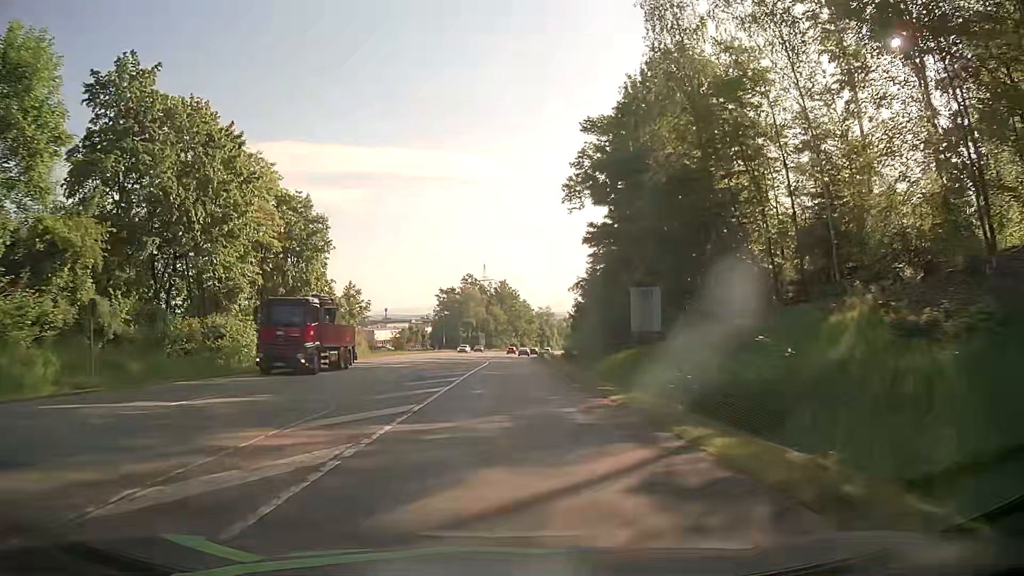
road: secondary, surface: asphalt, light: Day
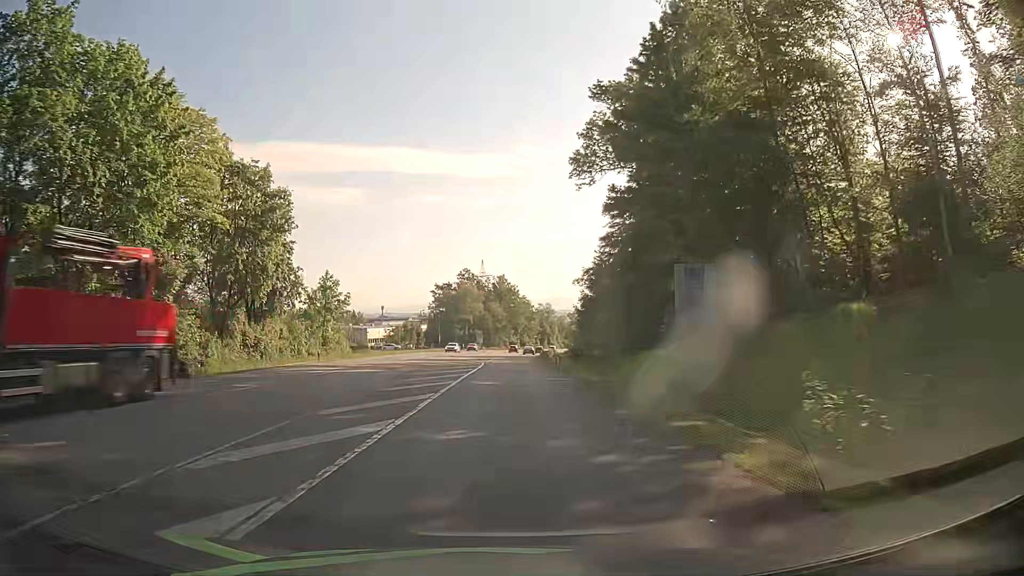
(+0.1, +9.2) m; +1°
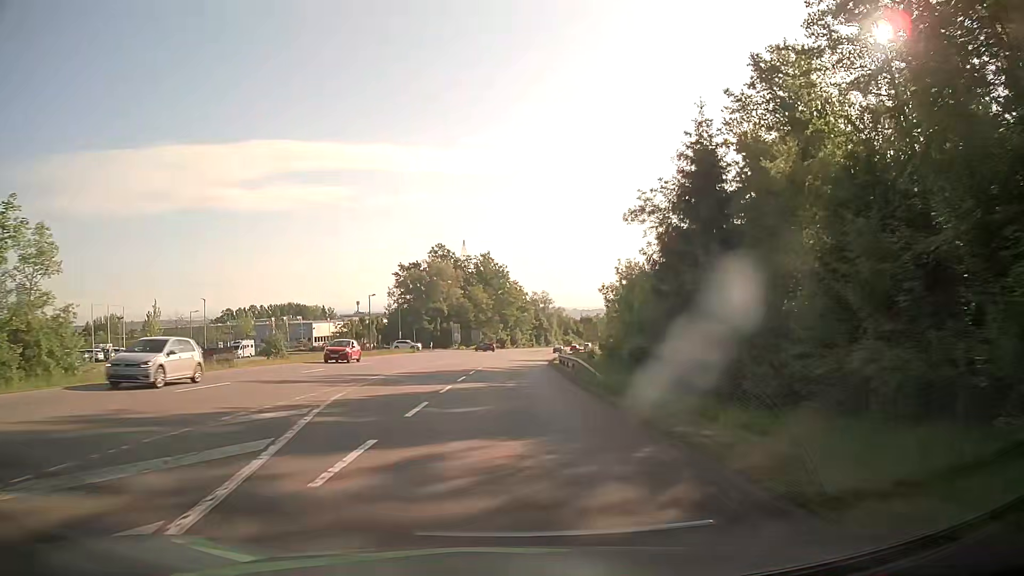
(-0.1, +46.0) m; 0°
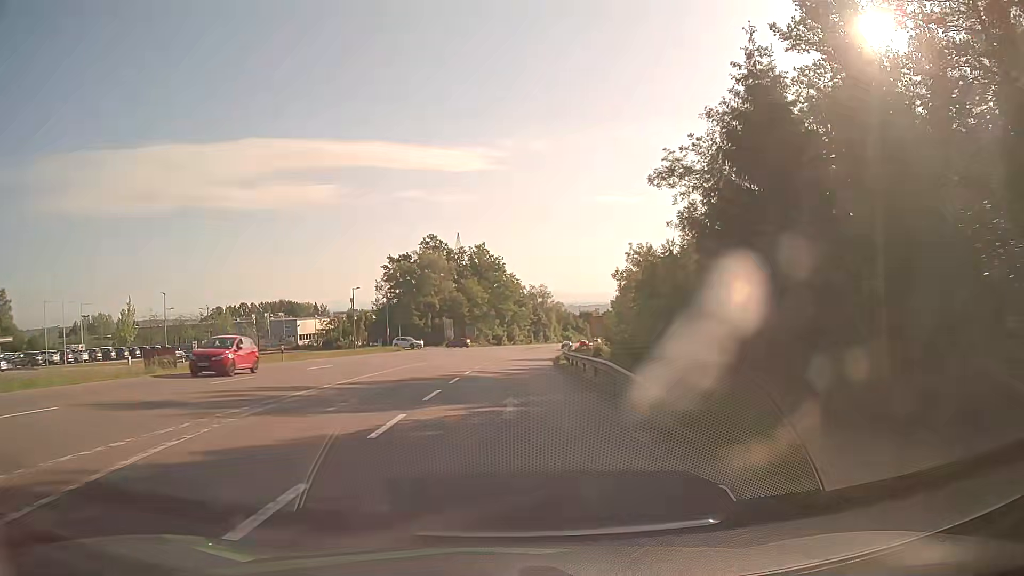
(+0.1, +9.2) m; +1°
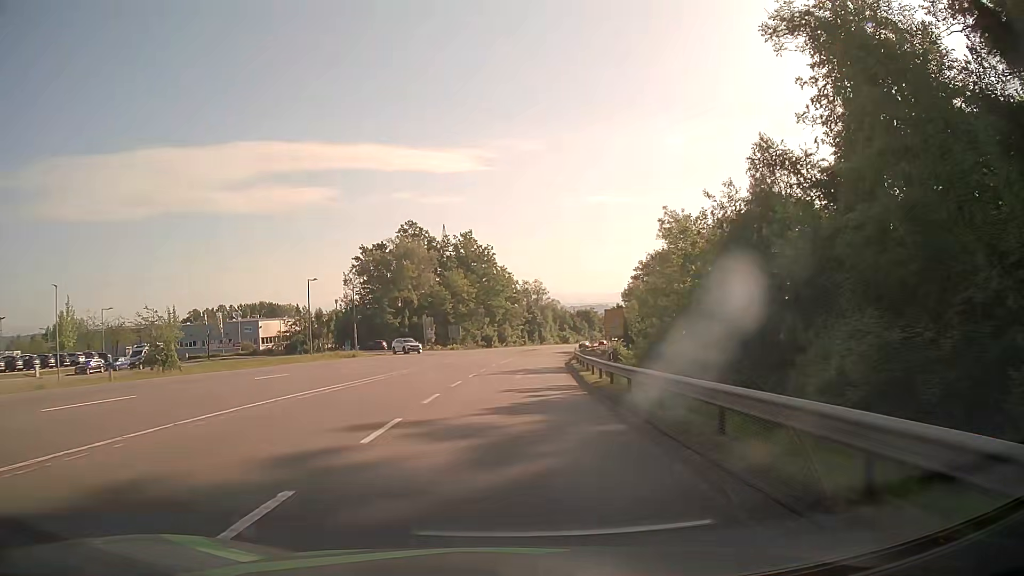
(+0.2, +18.3) m; +1°
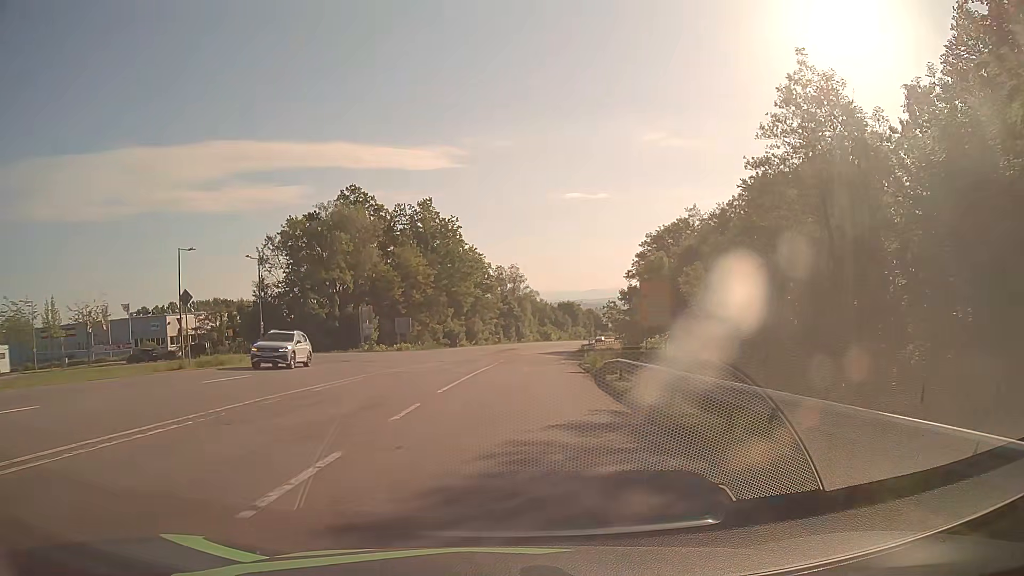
(+0.6, +27.5) m; +2°
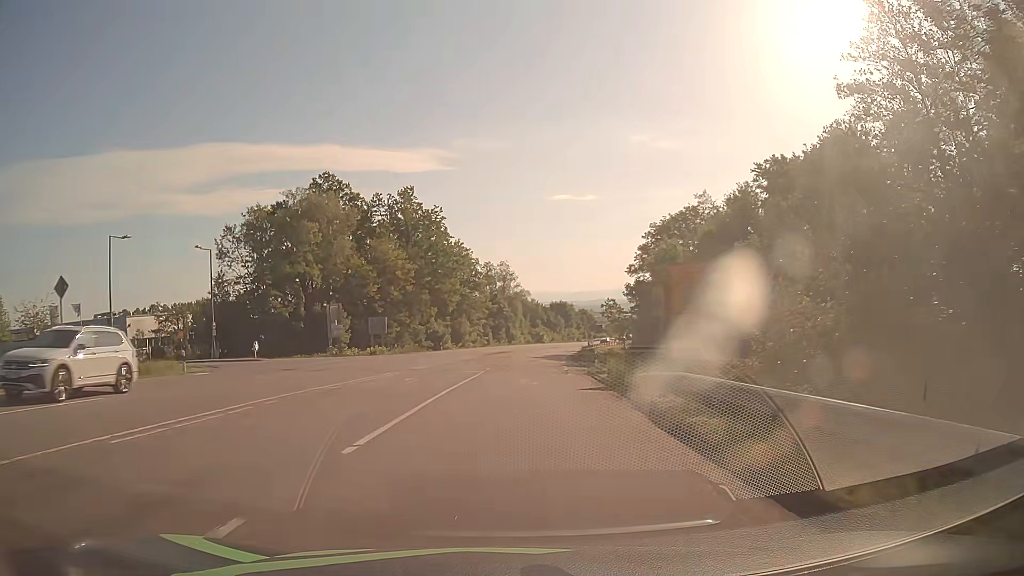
(+0.1, +9.2) m; +1°
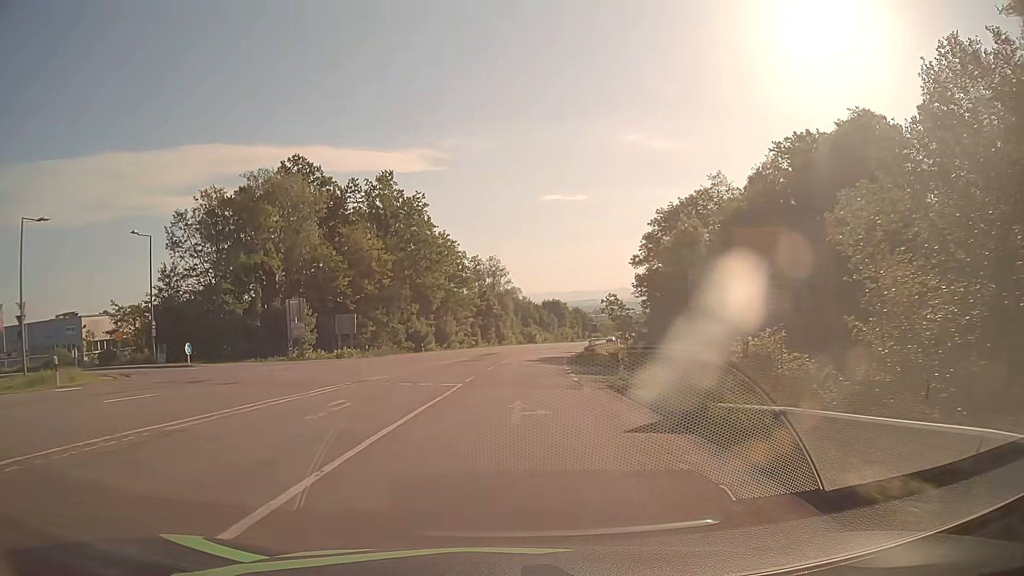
(+0.1, +9.2) m; +1°
(0, +10) (0, +20) (+1, +30) (+2, +40) (+2, +50) (+3, +60) (+5, +70) (+6, +80) (+8, +90) (+10, +99) m
